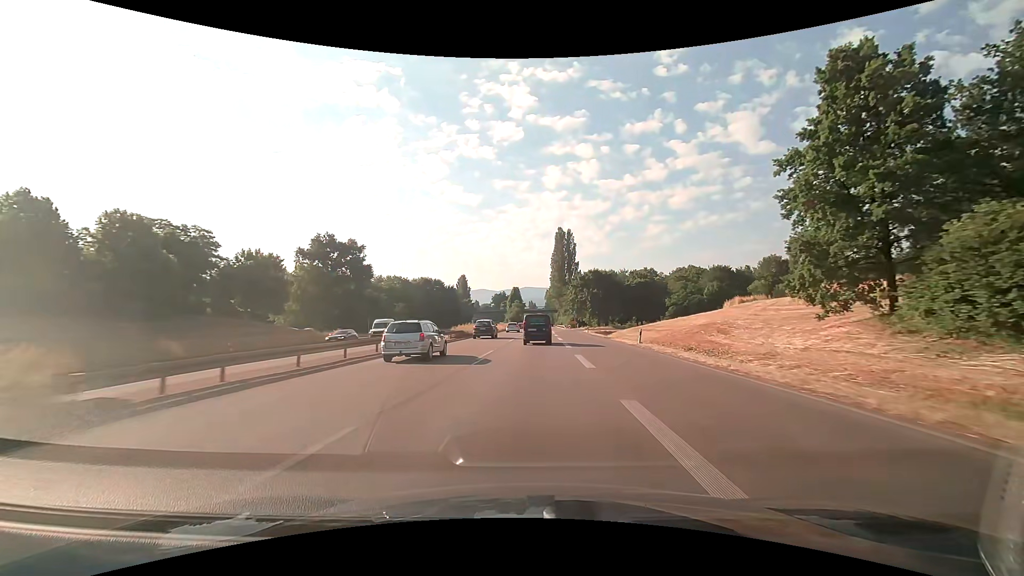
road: trunk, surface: asphalt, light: Day
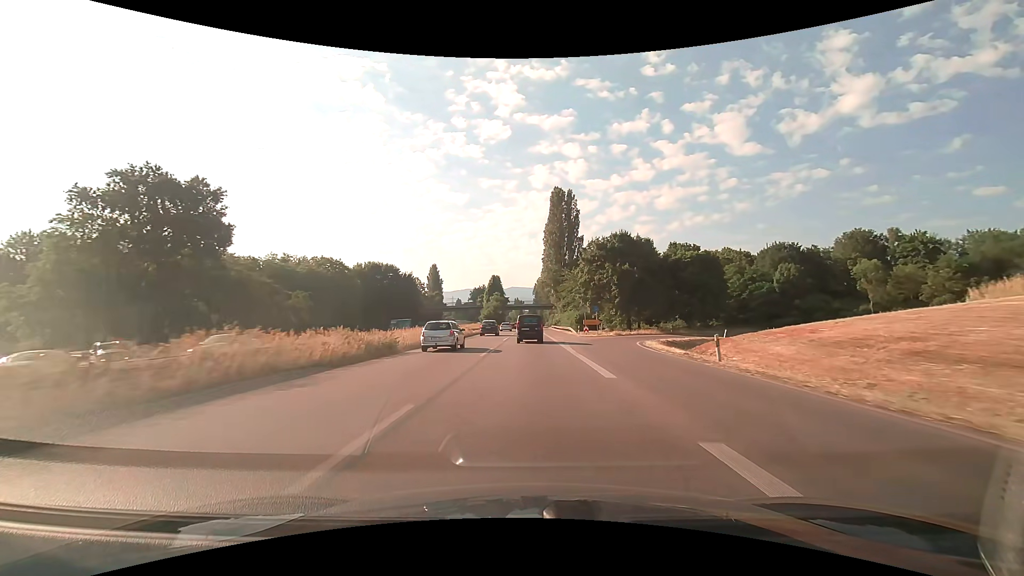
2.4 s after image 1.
(+1.0, +52.4) m; +2°
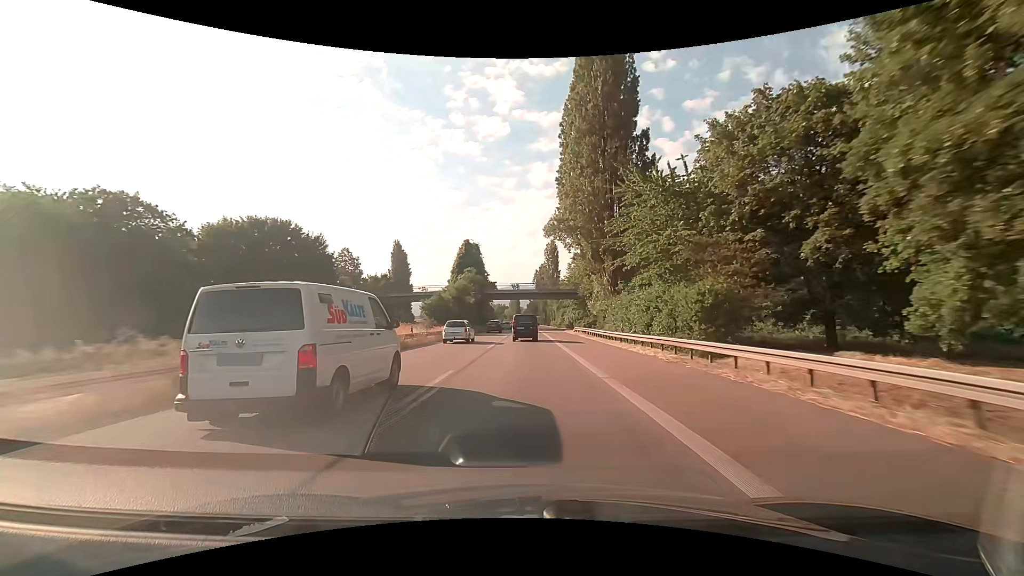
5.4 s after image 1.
(+0.2, +66.7) m; 0°
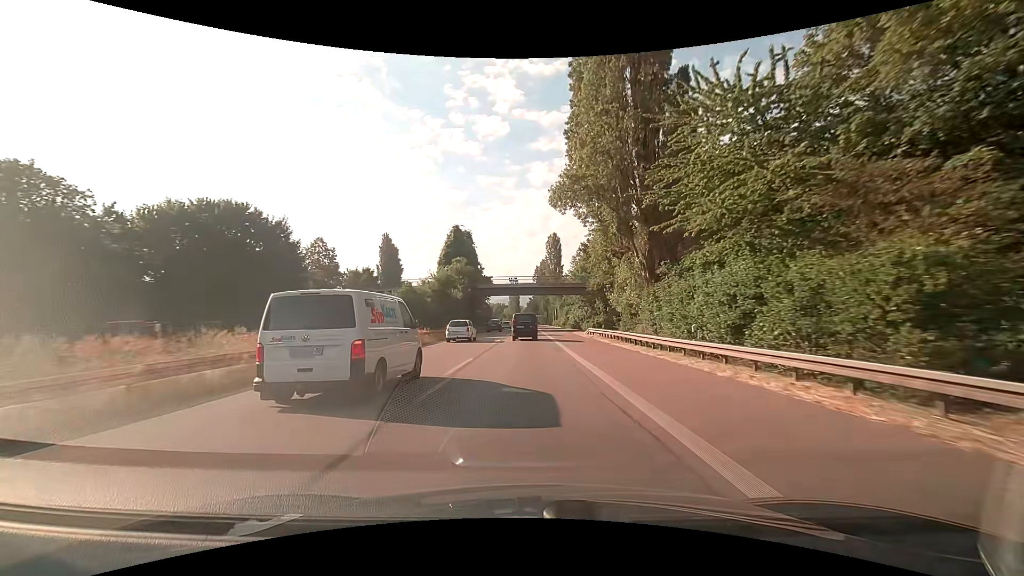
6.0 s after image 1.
(0.0, +13.5) m; 0°
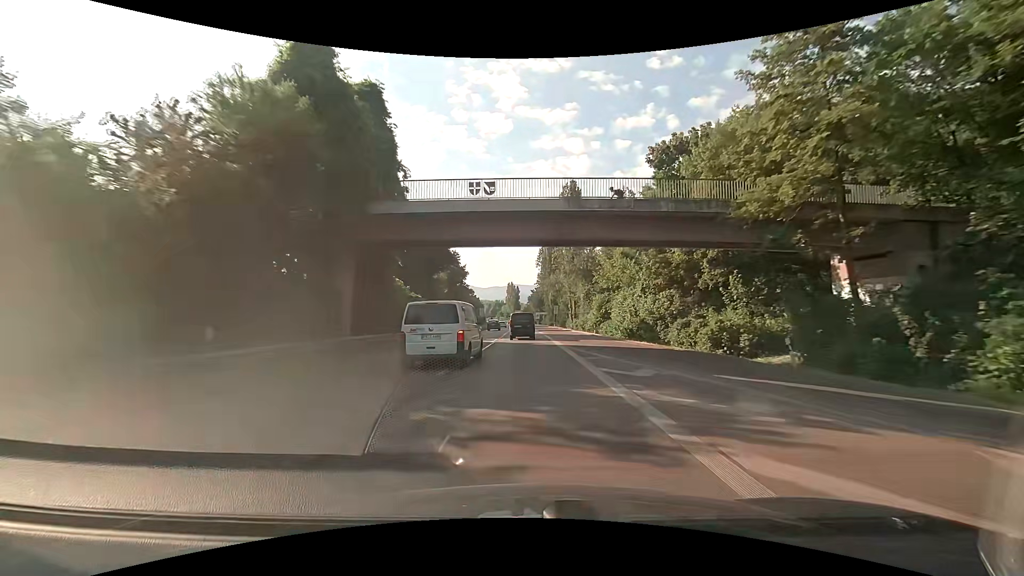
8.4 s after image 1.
(+0.1, +54.0) m; 0°
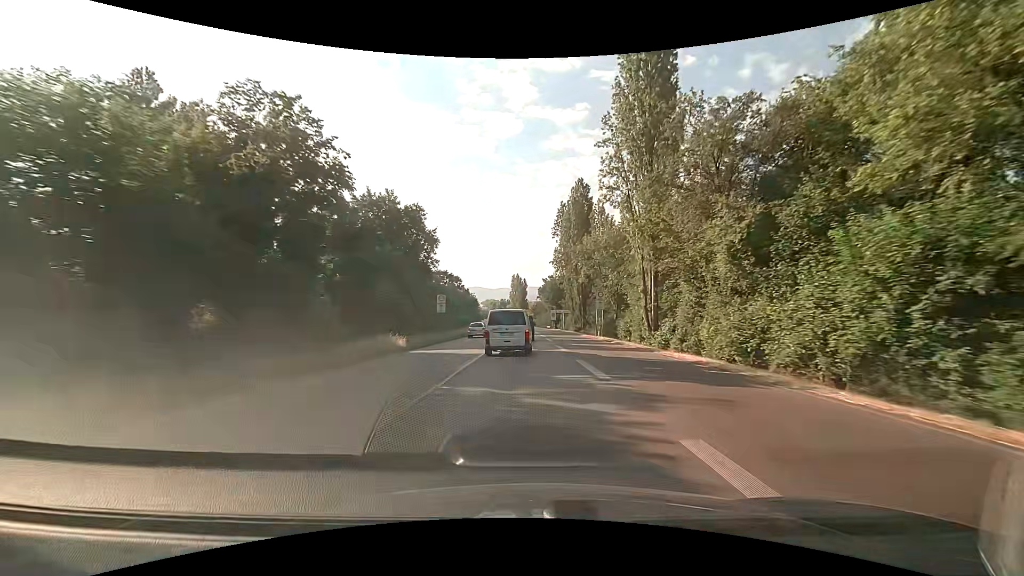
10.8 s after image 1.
(-0.2, +52.2) m; -1°
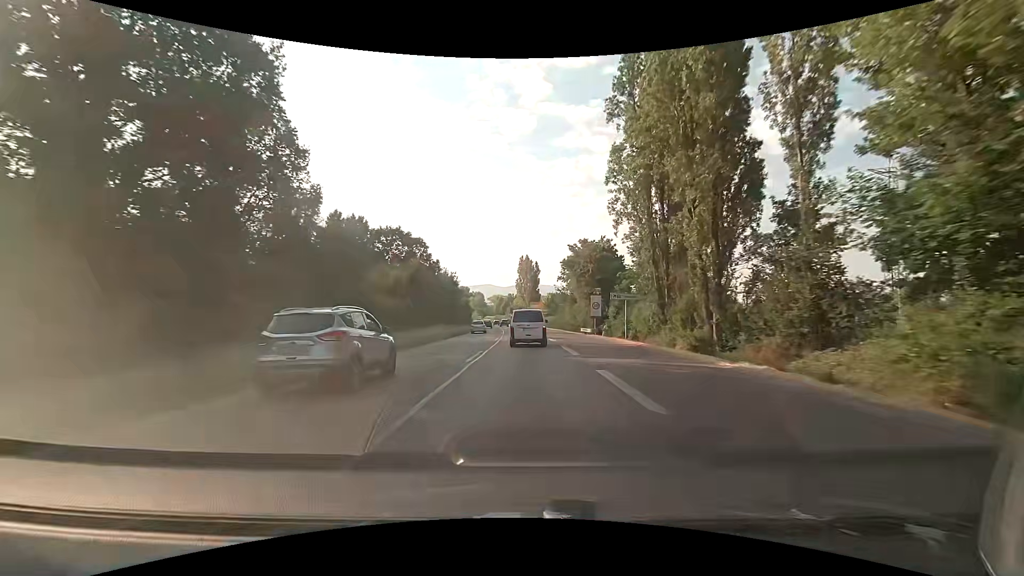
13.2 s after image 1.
(-0.9, +52.4) m; -1°
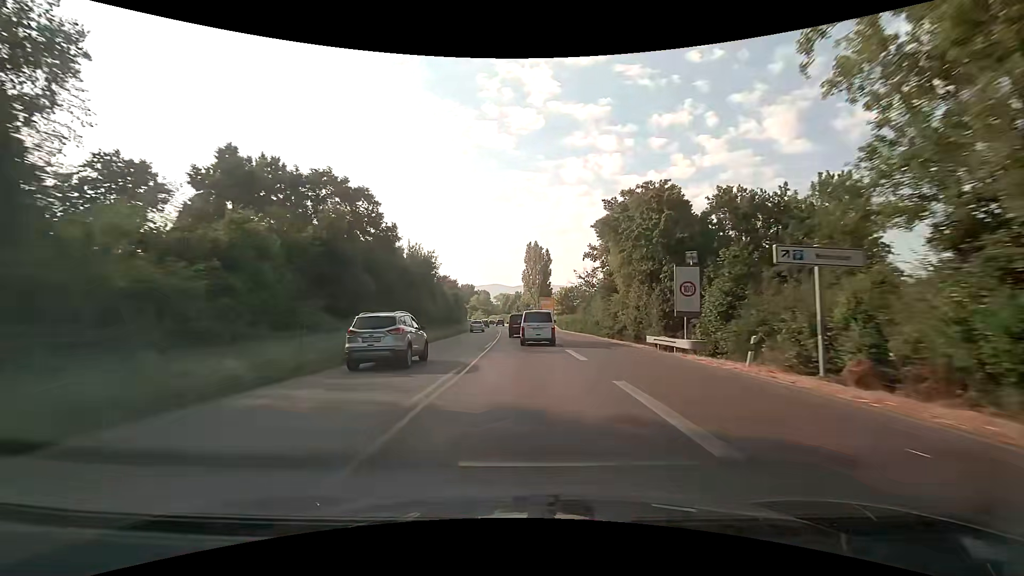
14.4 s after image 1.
(-0.3, +26.4) m; -1°
(0, +10) (0, +20) (0, +30) (-1, +40) (-1, +50) (-1, +60) (-2, +70) (-3, +80) (-3, +90) (-4, +100) m
